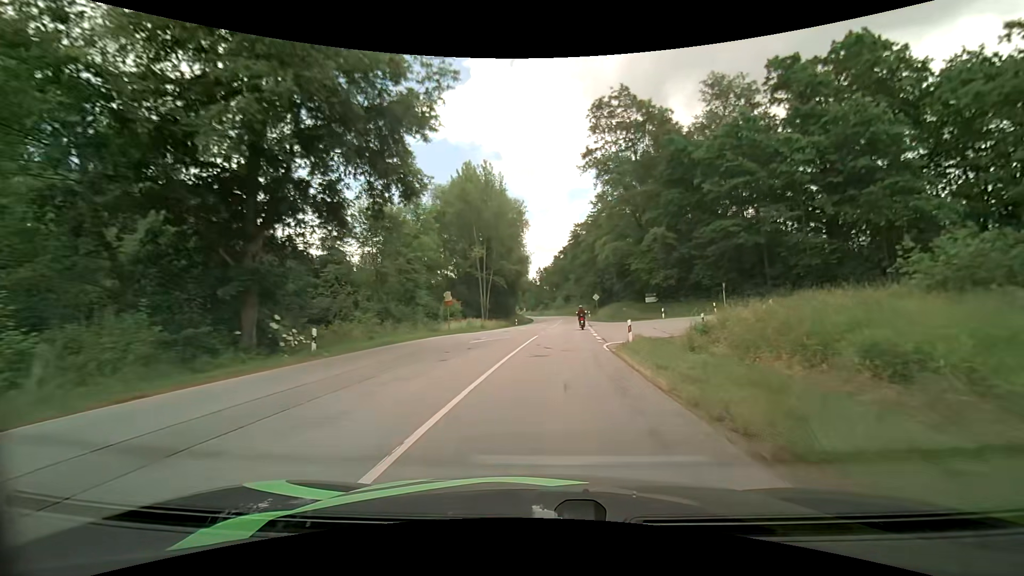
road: secondary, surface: asphalt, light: Day
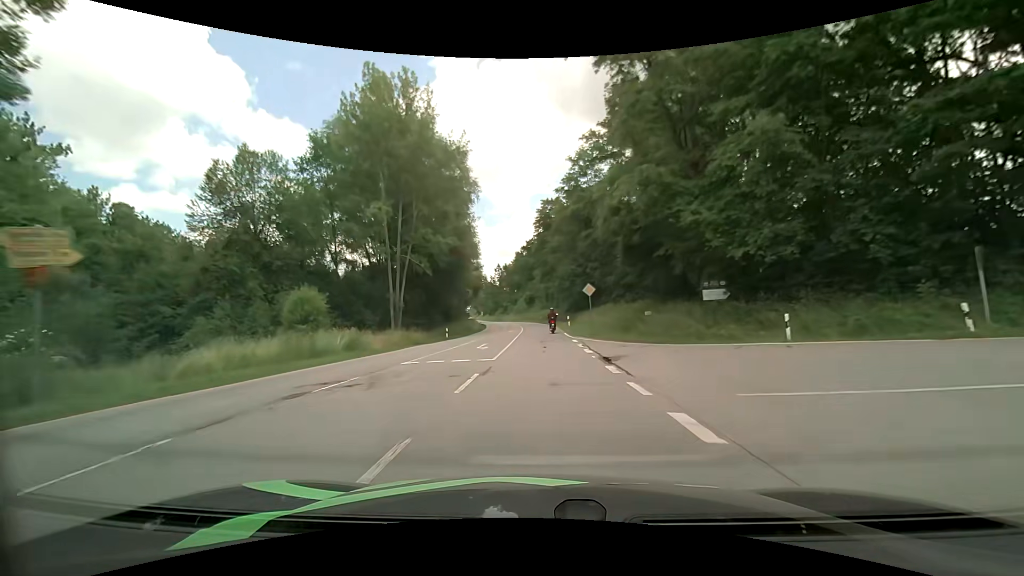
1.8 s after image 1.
(+1.3, +28.9) m; +4°
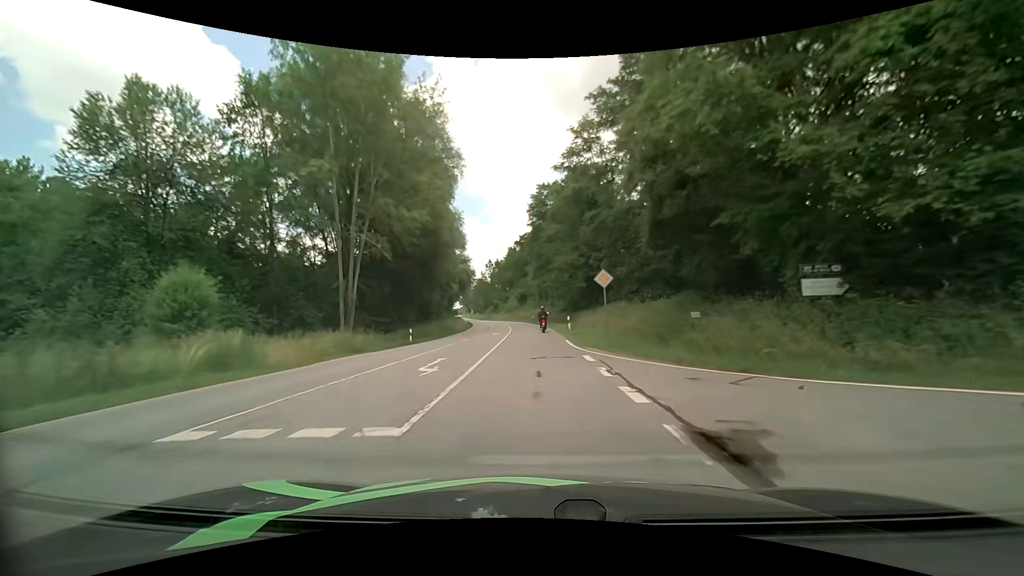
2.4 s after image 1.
(+0.1, +9.8) m; +1°
(0, +10) (0, +20) (0, +30) (0, +40) (-1, +50) (-2, +60) (-3, +70) (-4, +80) (-6, +90) (-8, +99) m
